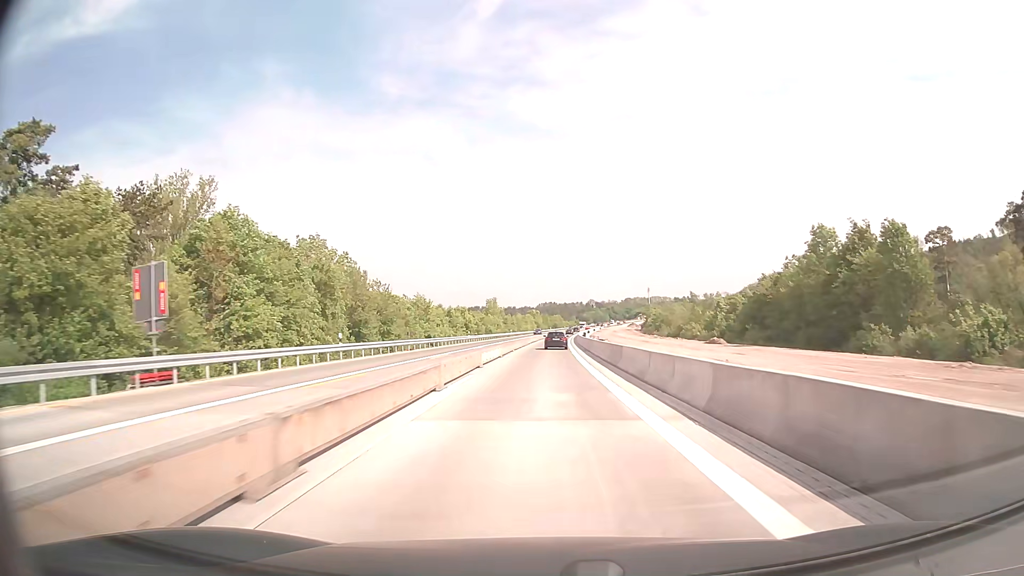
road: motorway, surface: concrete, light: Day
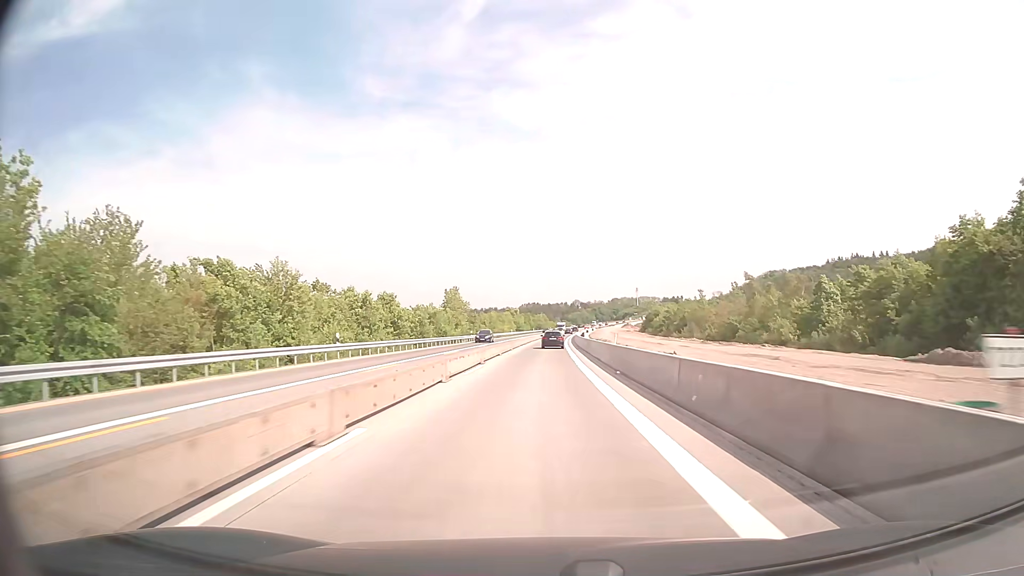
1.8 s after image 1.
(+0.6, +47.4) m; +2°
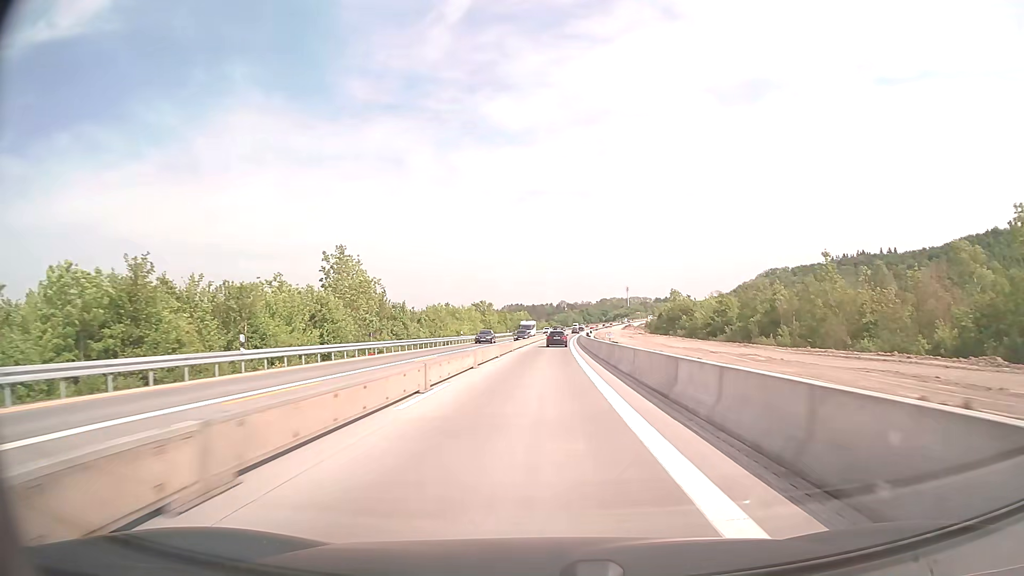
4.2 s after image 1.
(+0.8, +63.1) m; +1°
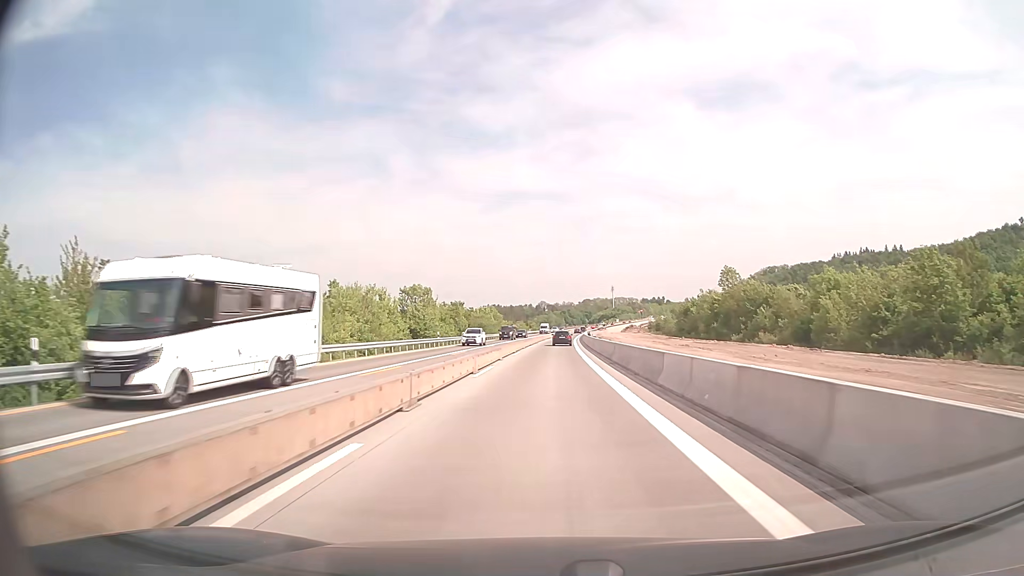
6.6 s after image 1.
(+0.8, +63.1) m; +2°
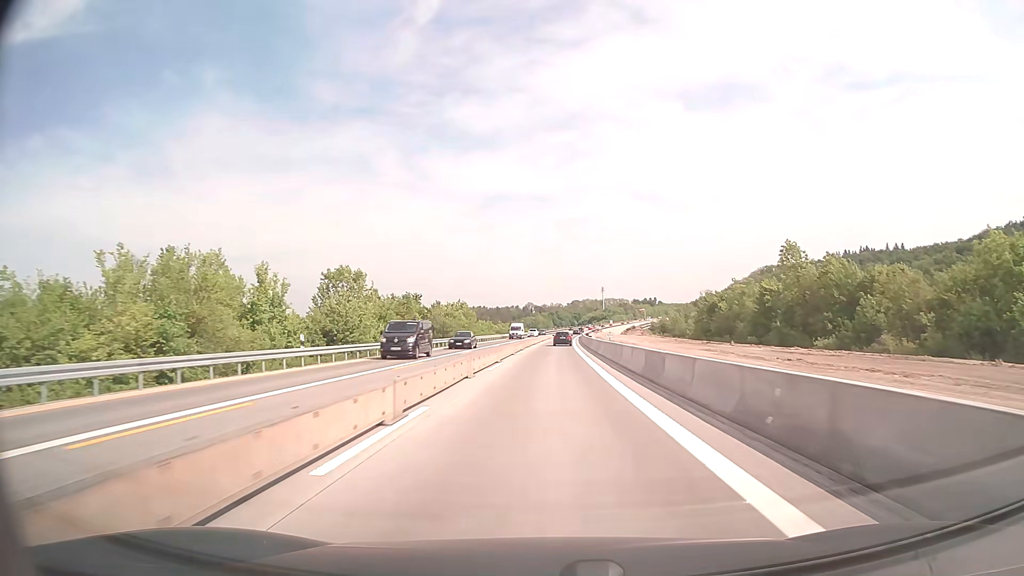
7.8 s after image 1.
(+0.3, +31.6) m; +1°
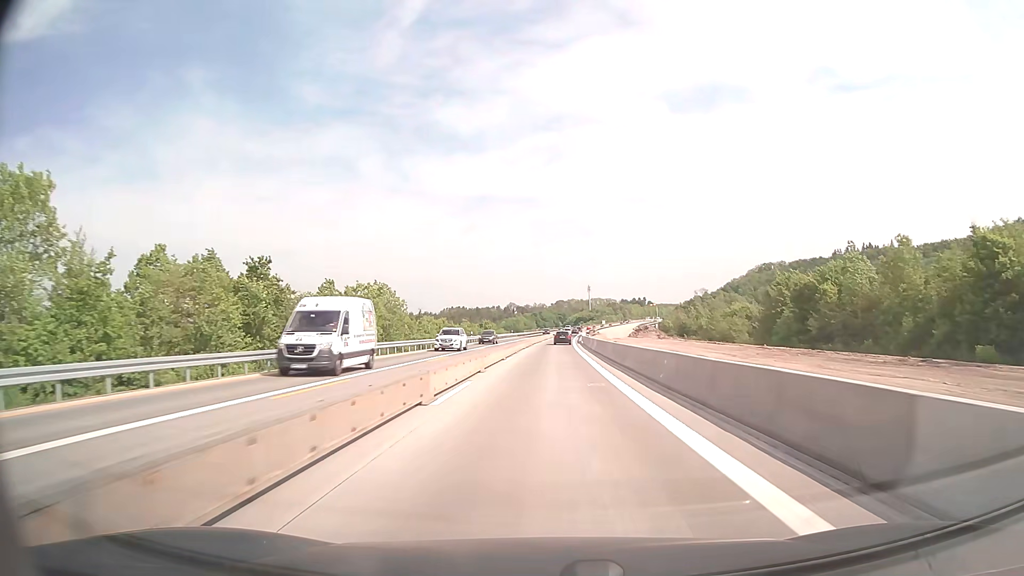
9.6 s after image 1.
(+0.6, +47.4) m; +1°
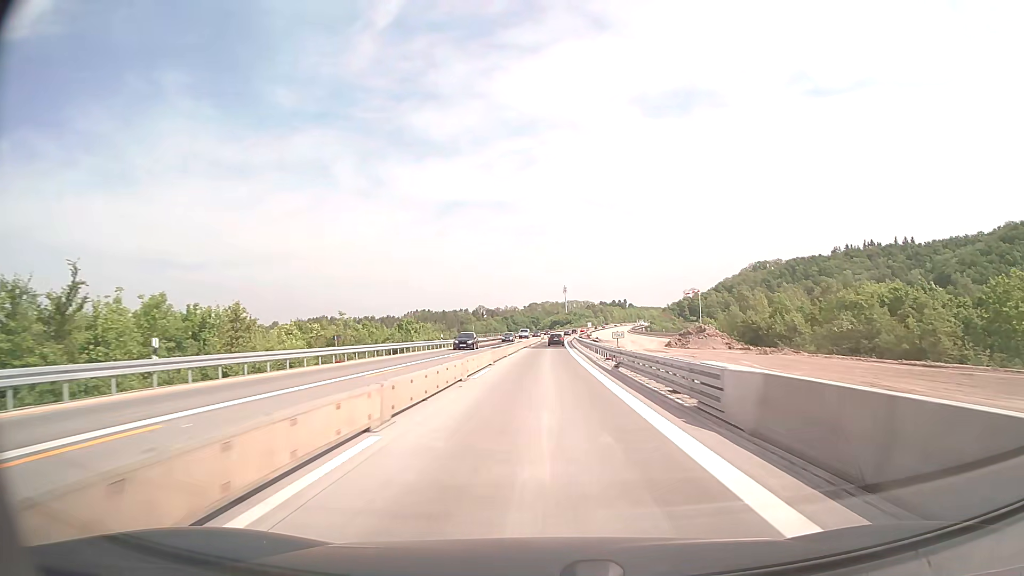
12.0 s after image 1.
(+1.1, +63.1) m; +2°
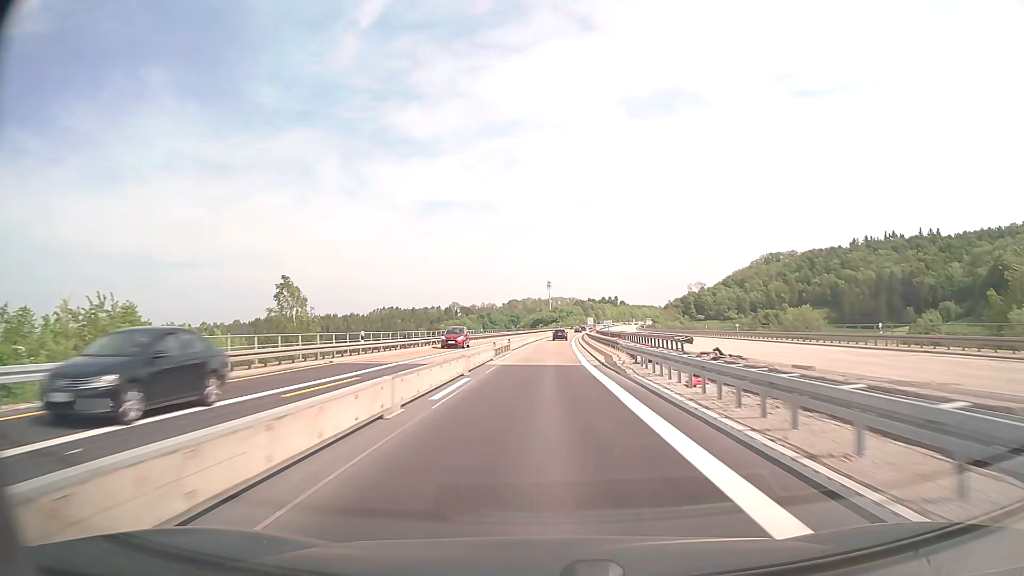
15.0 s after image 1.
(+0.9, +78.9) m; +2°
